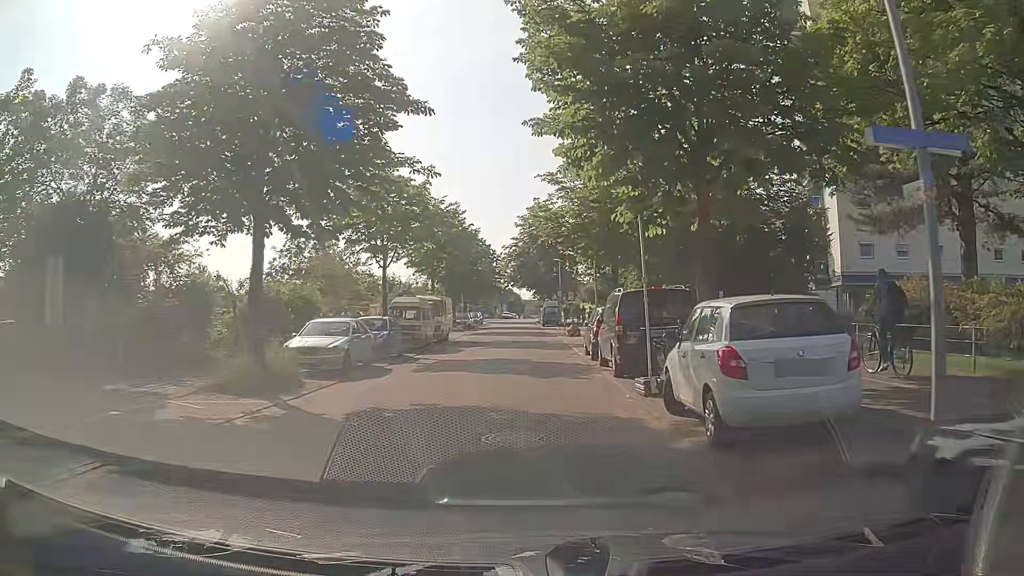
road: residential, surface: asphalt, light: Day
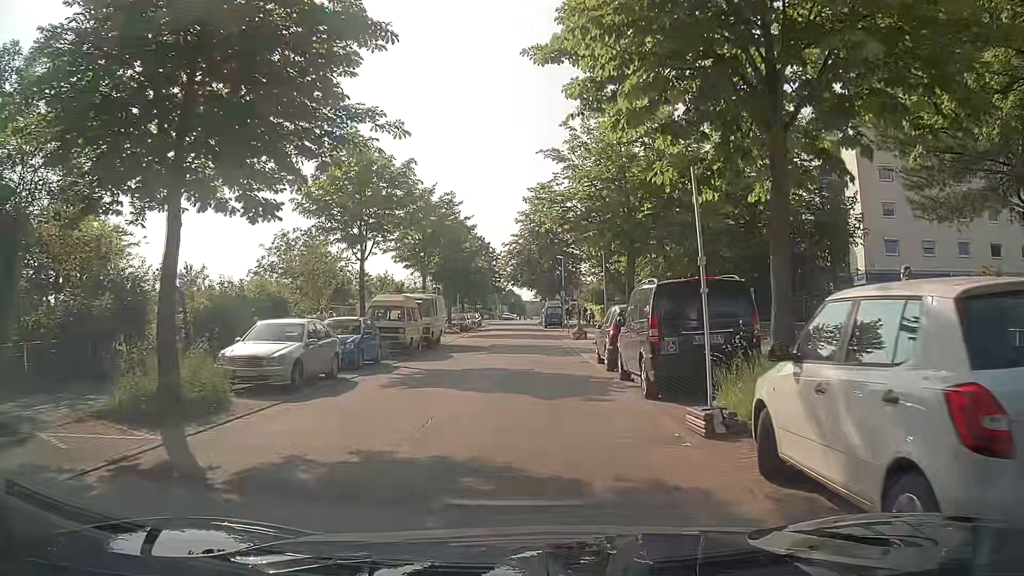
(0.0, +3.9) m; +1°
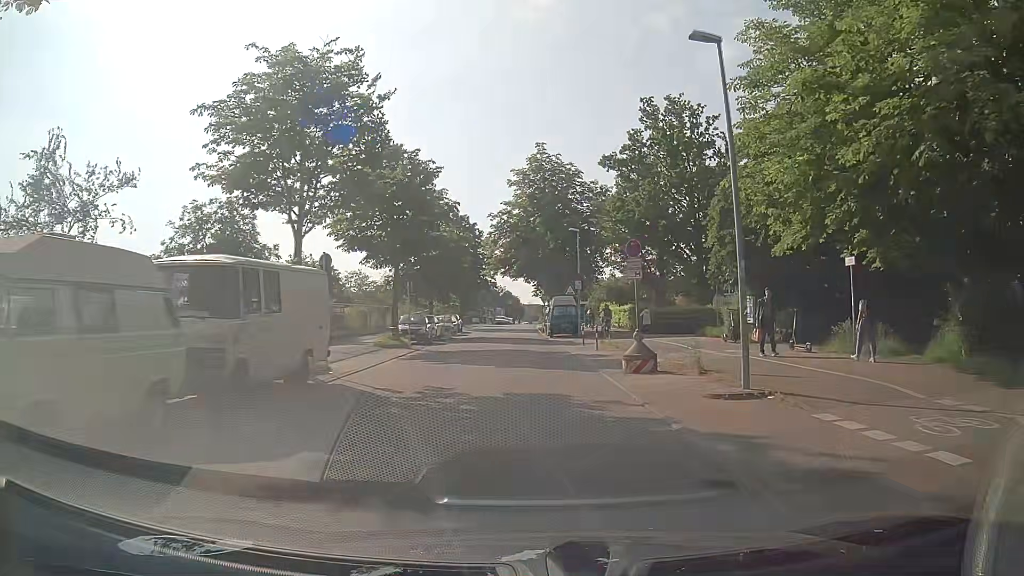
(-0.3, +20.3) m; 0°
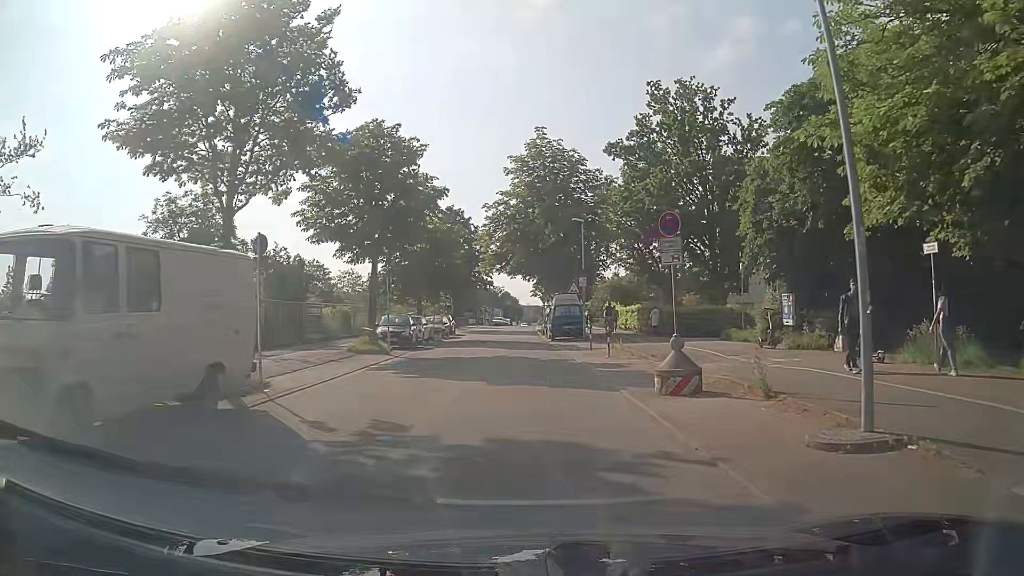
(0.0, +4.3) m; -1°
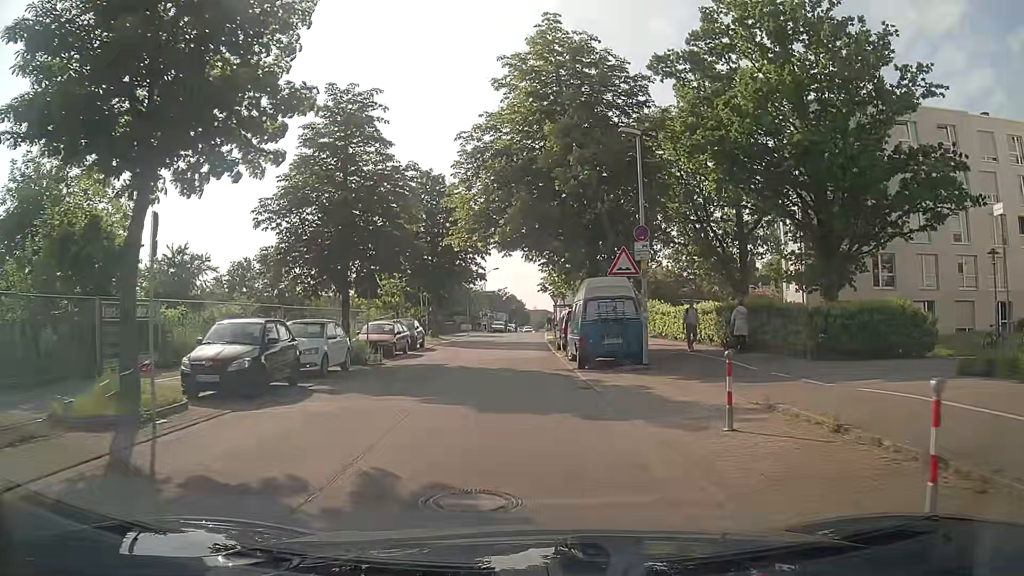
(+0.1, +17.4) m; 0°
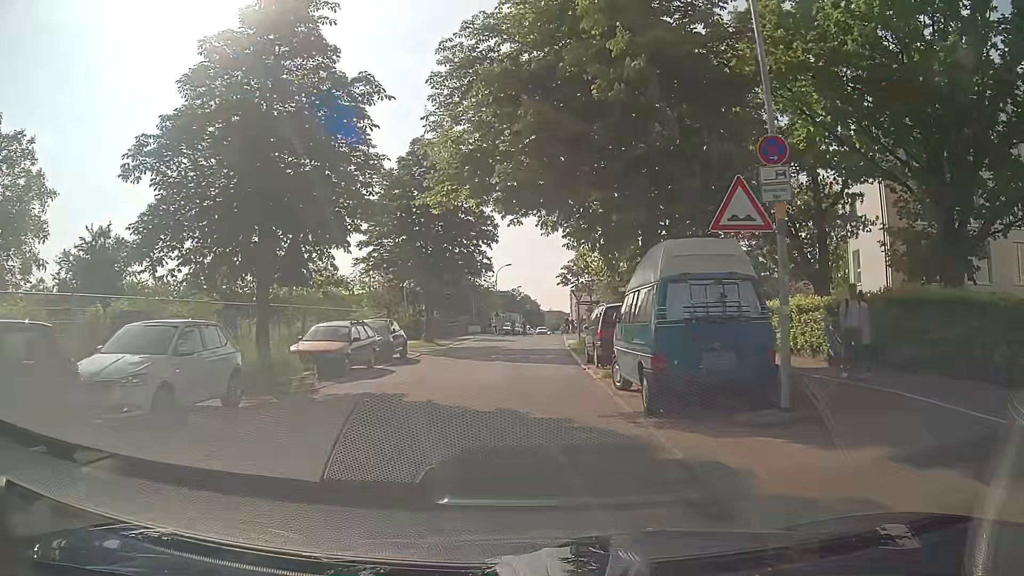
(-0.1, +8.8) m; -2°
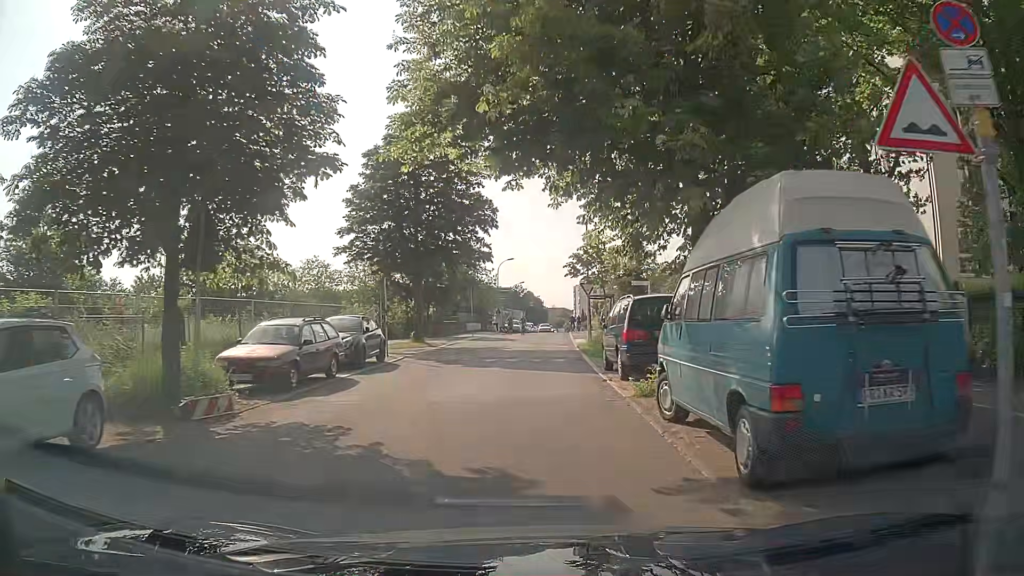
(+0.1, +4.4) m; -1°
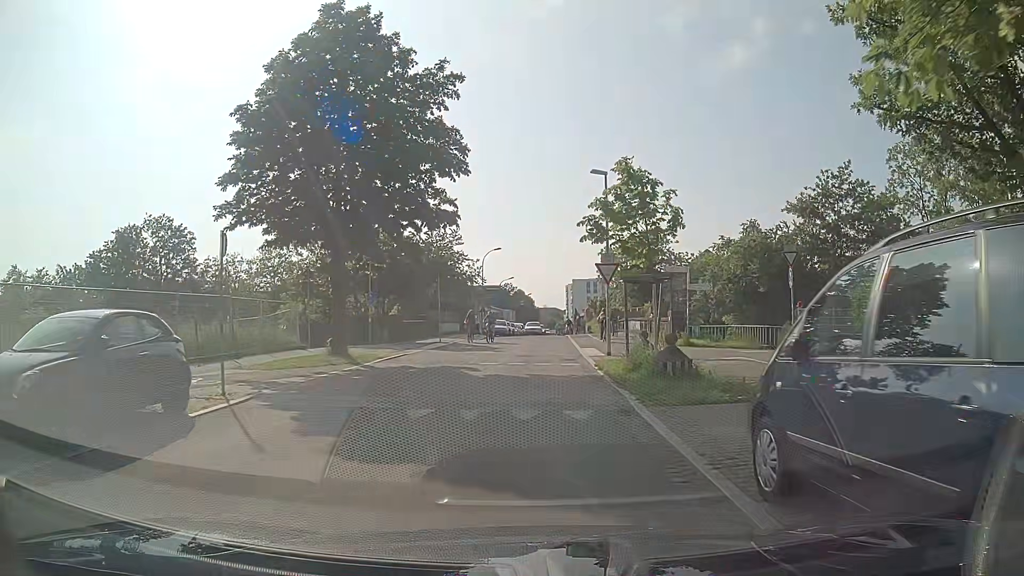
(+0.3, +12.3) m; +2°
